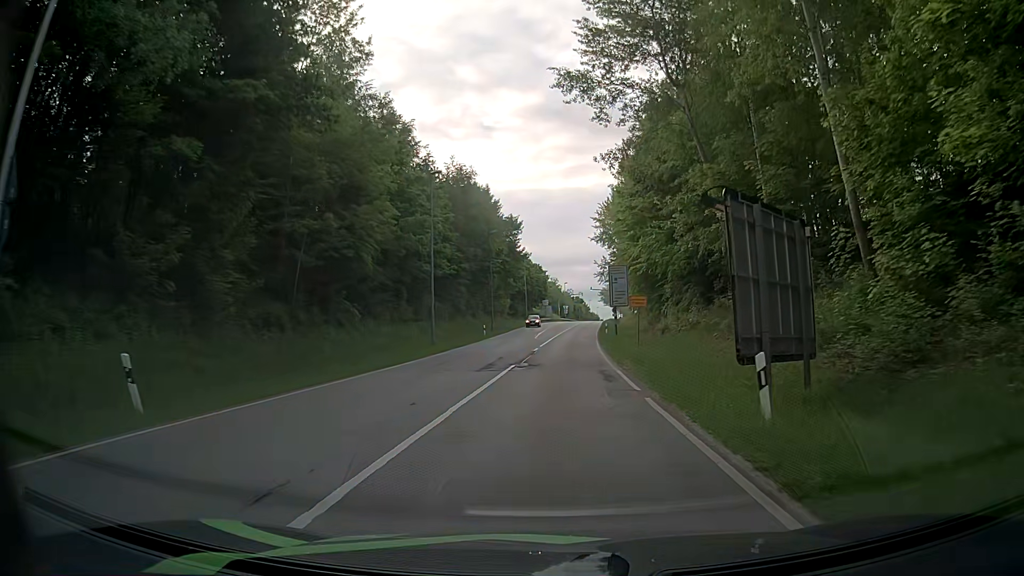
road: secondary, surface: asphalt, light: Day
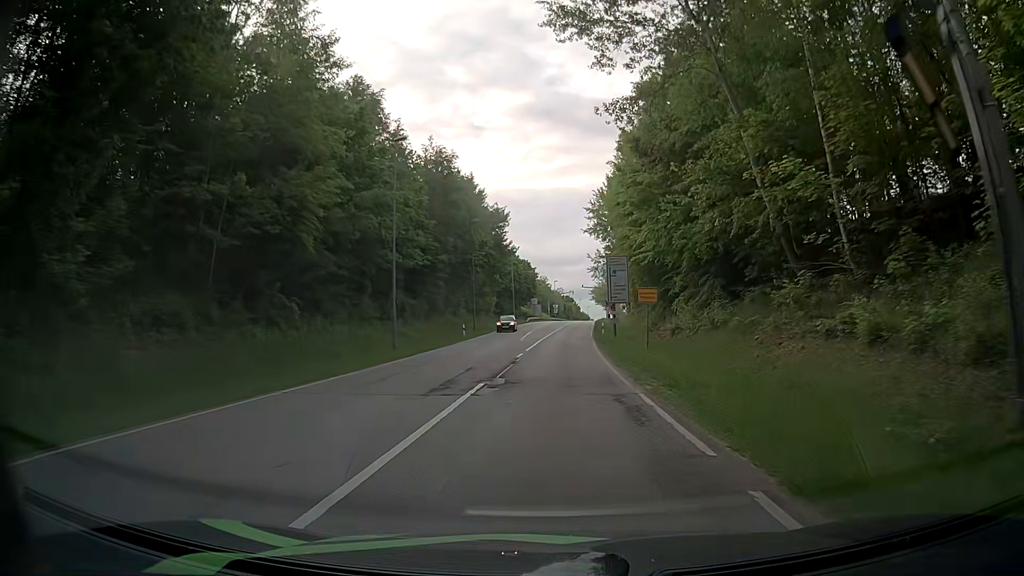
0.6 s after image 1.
(-0.1, +7.2) m; -1°
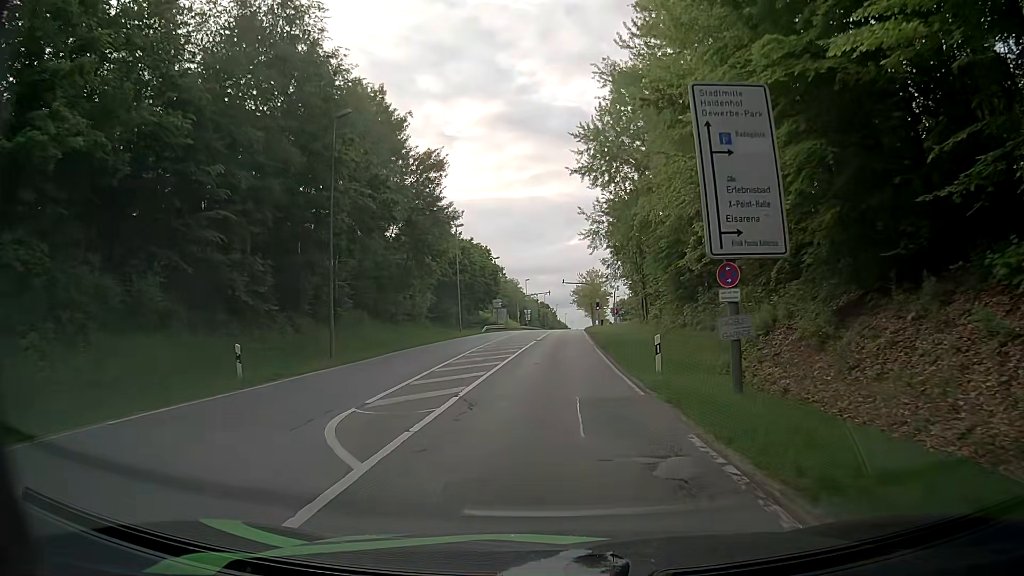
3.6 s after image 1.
(+1.1, +34.6) m; +2°
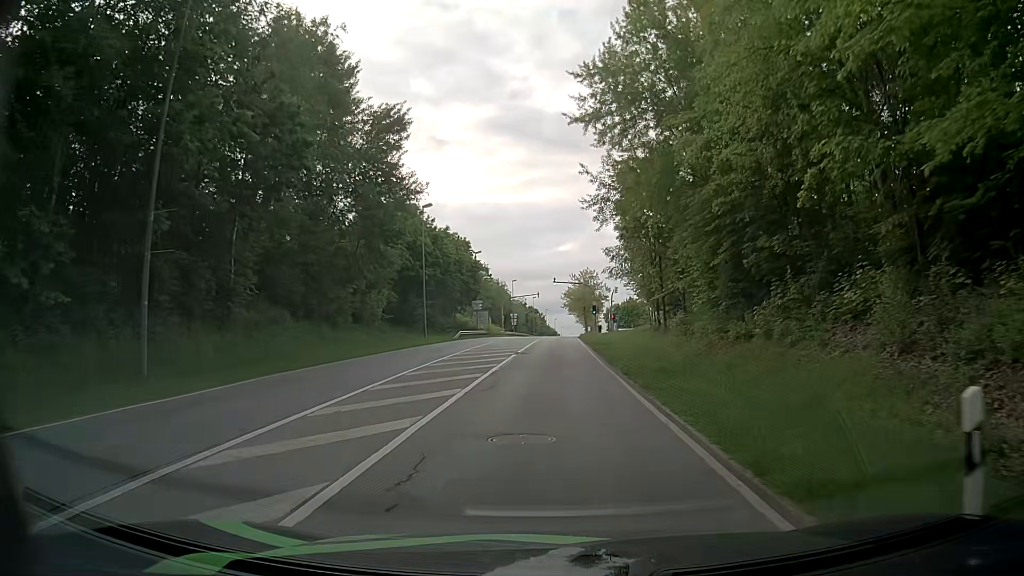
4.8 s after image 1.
(+0.1, +12.8) m; +1°
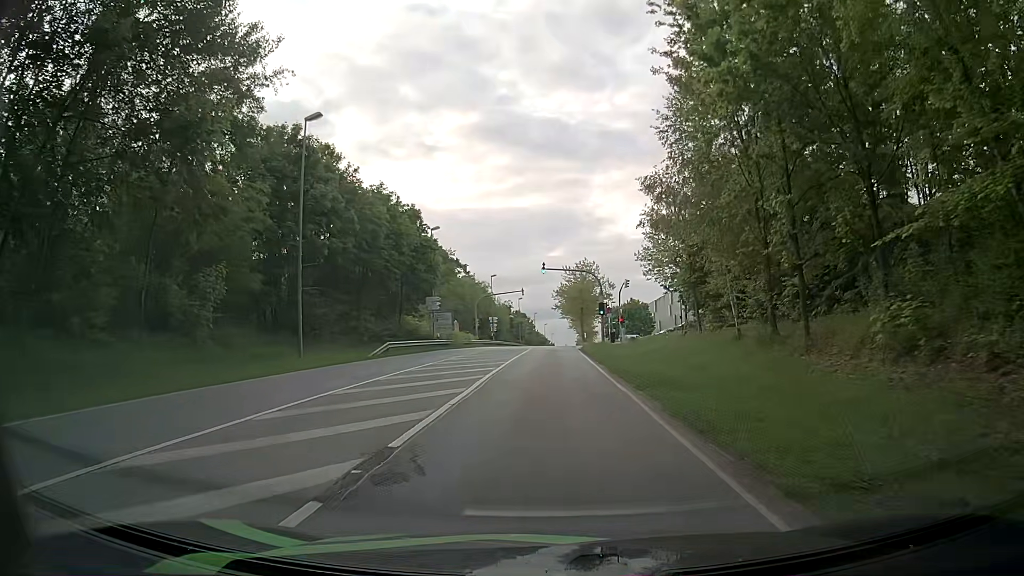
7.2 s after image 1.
(+0.1, +23.9) m; +2°
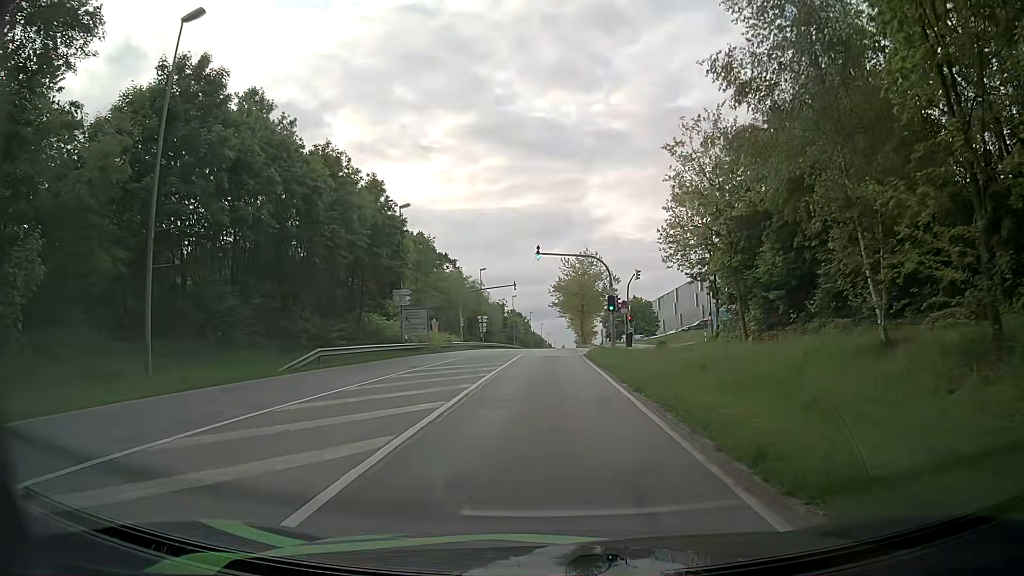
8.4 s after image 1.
(-0.1, +10.8) m; 0°
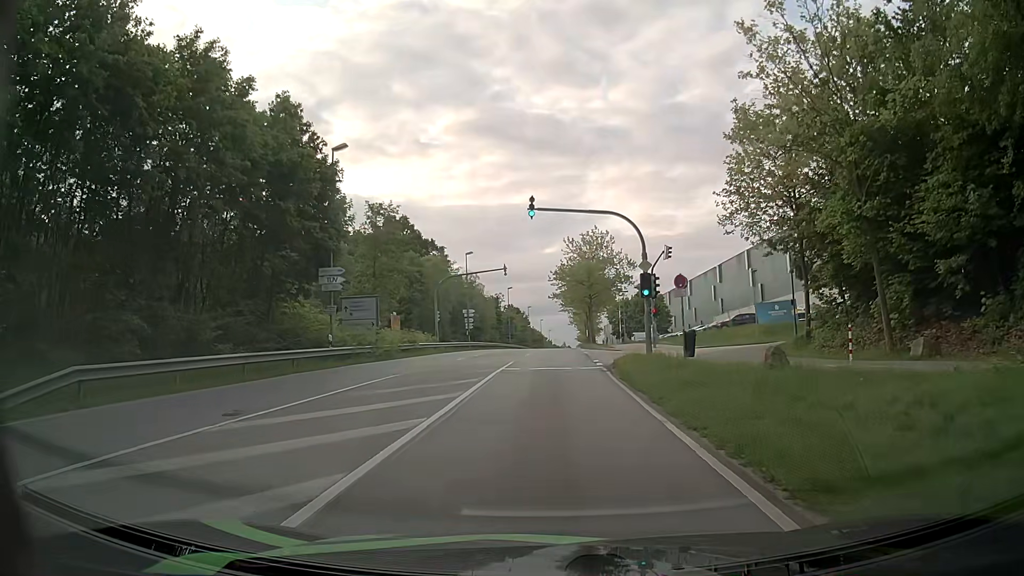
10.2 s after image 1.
(-0.1, +14.8) m; 0°
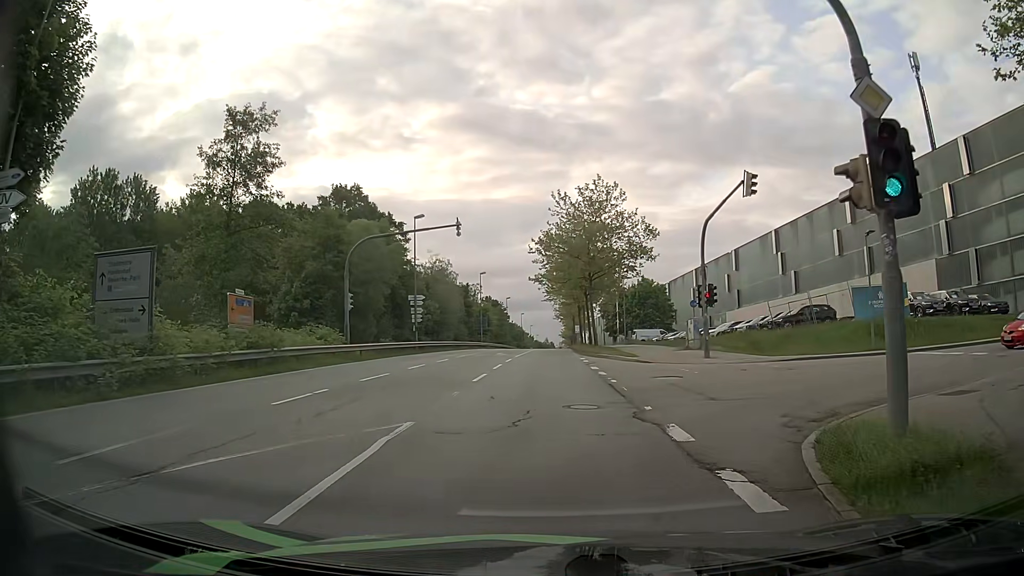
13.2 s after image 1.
(-0.1, +20.1) m; +1°
(+1, +10) (+9, +16) (+19, +16) (+29, +16) (+39, +15) (+49, +15) (+59, +15) (+69, +16) (+79, +16) (+89, +17) m
